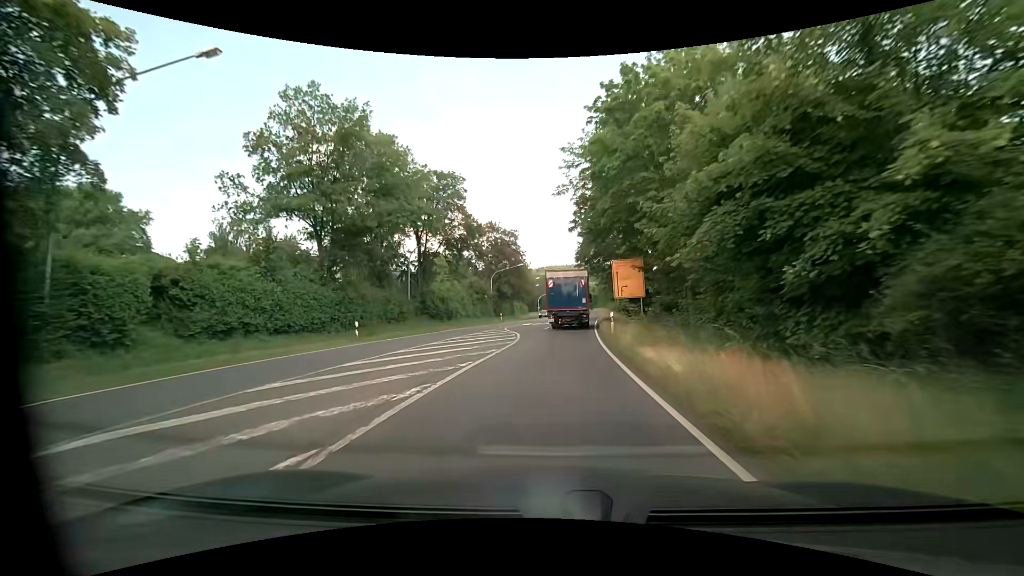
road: primary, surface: asphalt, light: Day
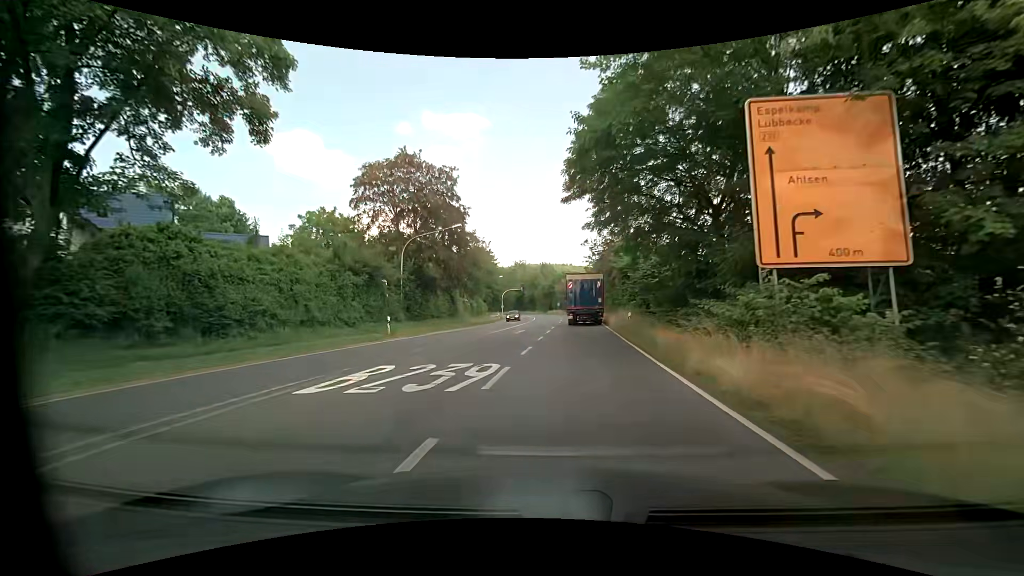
(+1.5, +37.2) m; +3°
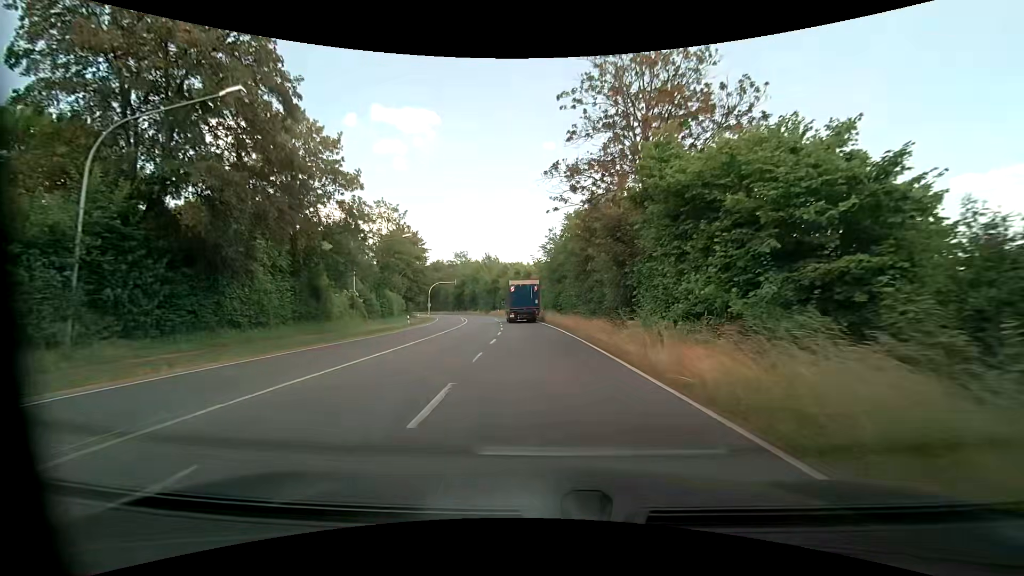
(+0.9, +26.7) m; +6°
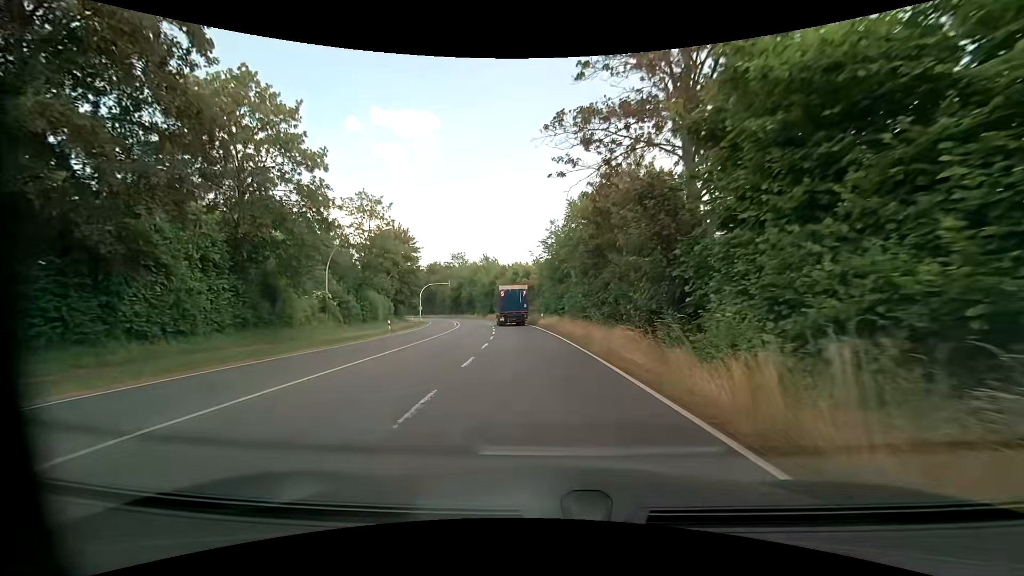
(0.0, +6.4) m; 0°
